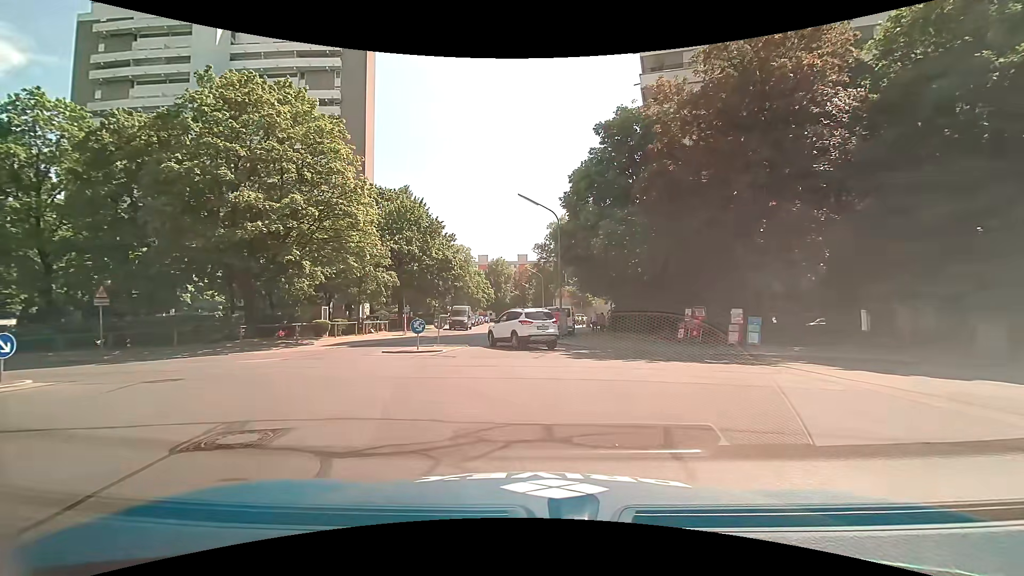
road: residential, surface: asphalt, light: Day
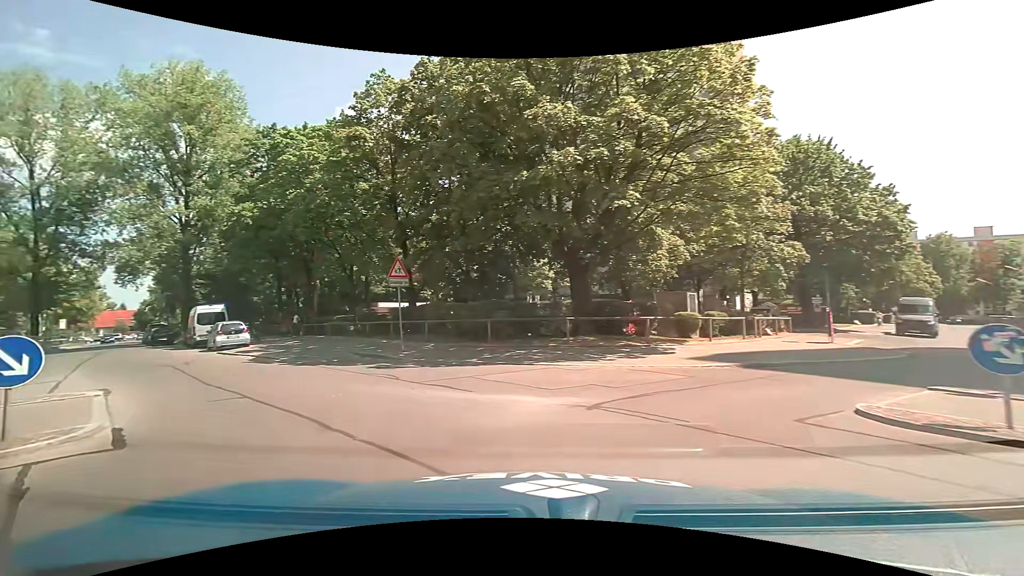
(-3.3, +12.0) m; -39°
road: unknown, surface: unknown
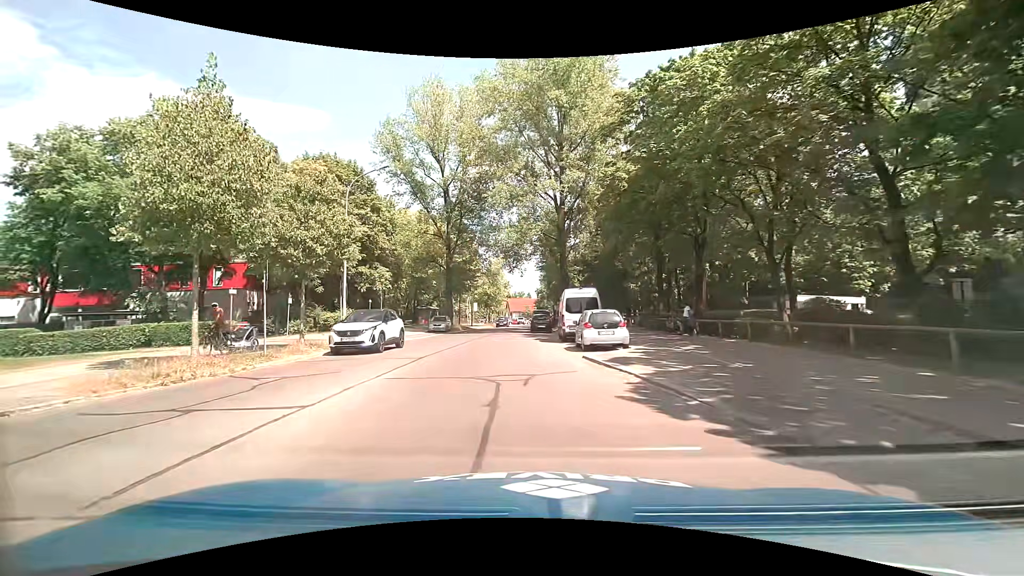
(-4.8, +10.6) m; -42°
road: residential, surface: asphalt
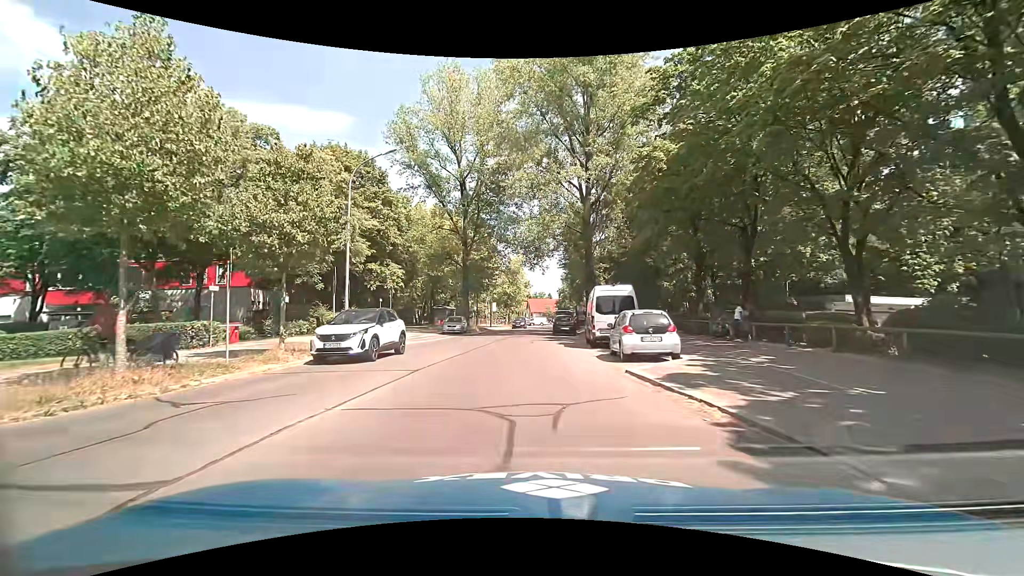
(0.0, +3.4) m; -1°
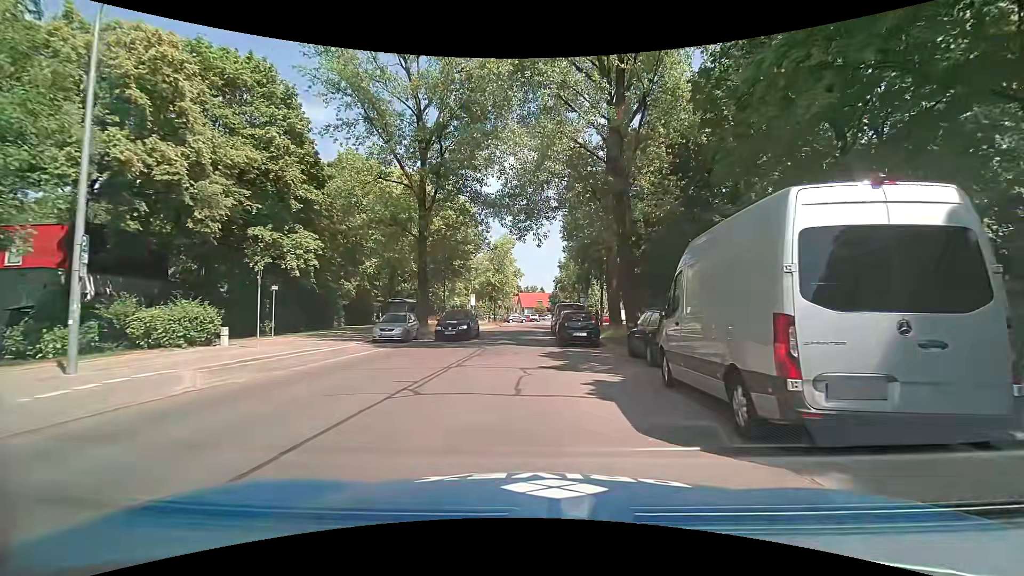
(-0.3, +15.8) m; -1°
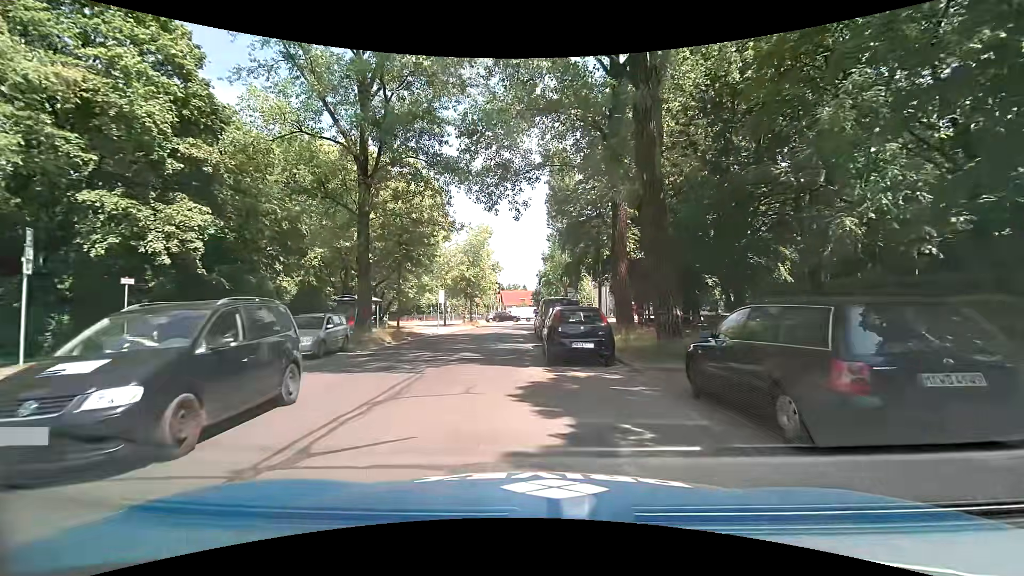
(+0.3, +7.8) m; +2°
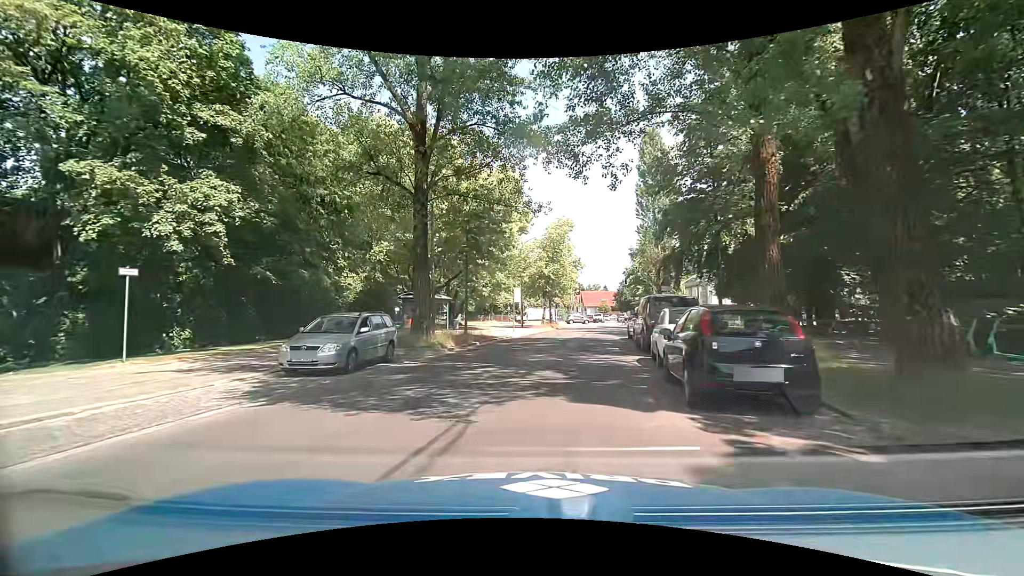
(-0.2, +5.1) m; -7°
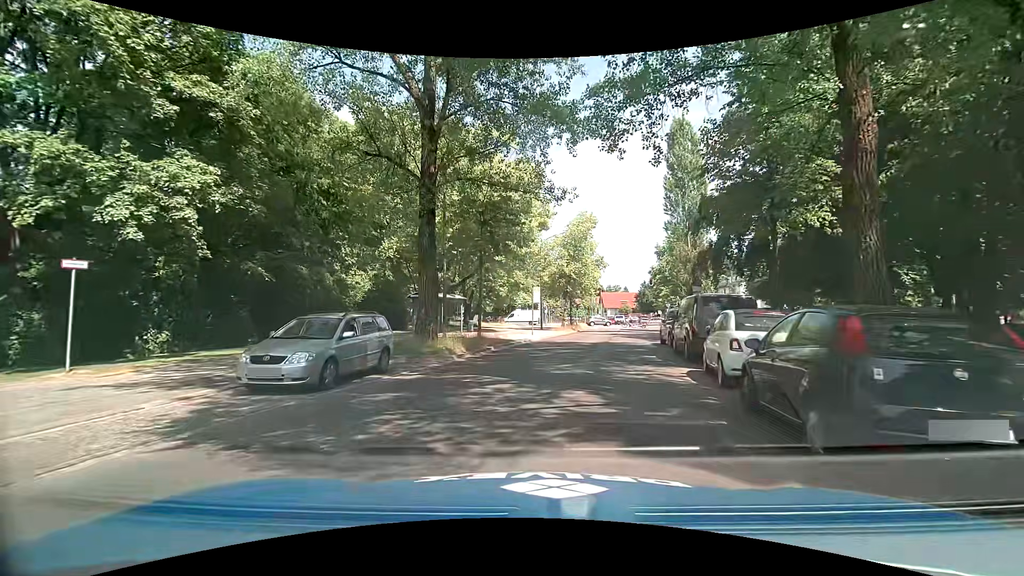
(-0.2, +2.7) m; -2°
